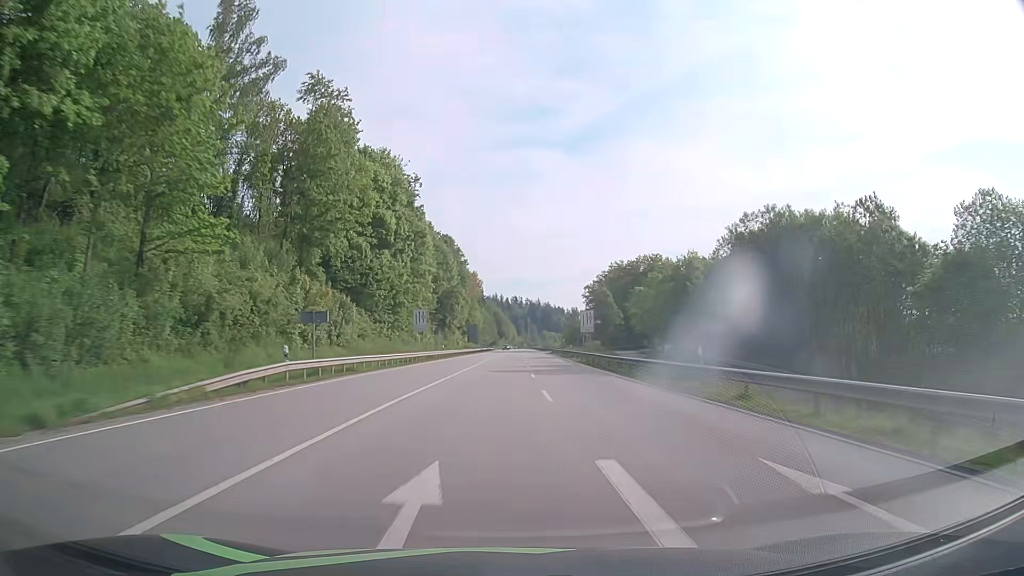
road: primary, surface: asphalt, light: Day
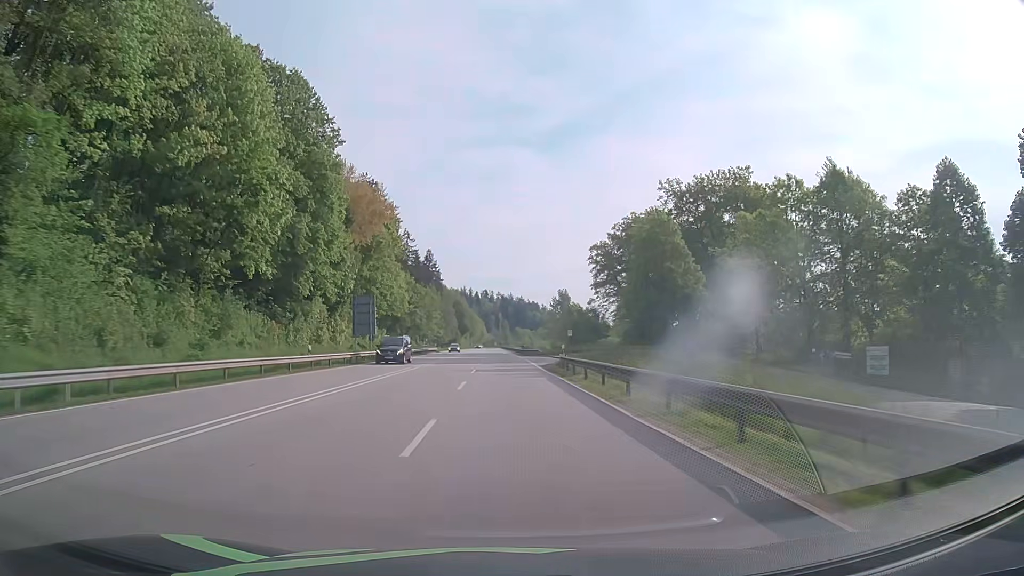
(+3.7, +79.4) m; +3°
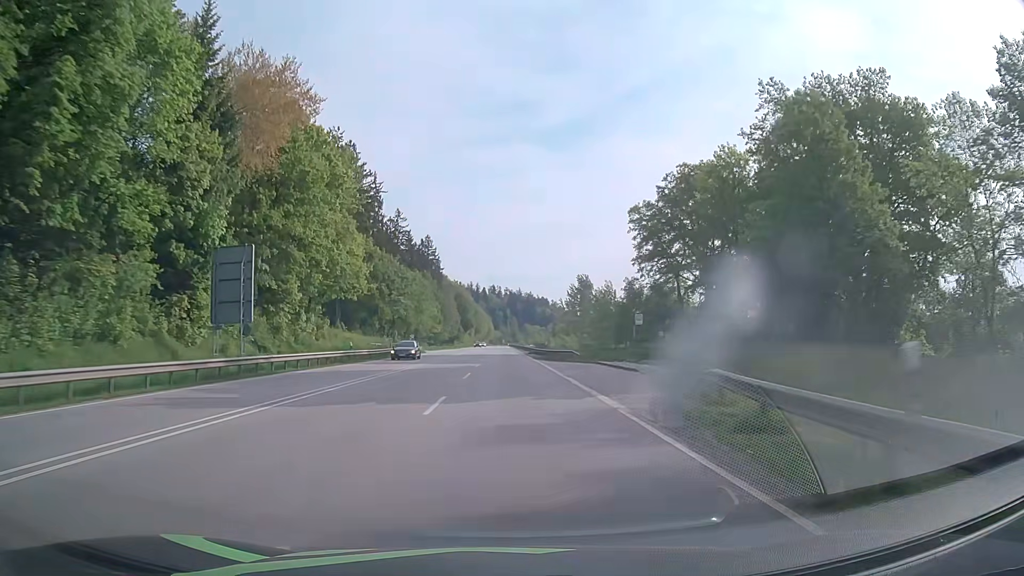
(-0.2, +31.8) m; -1°
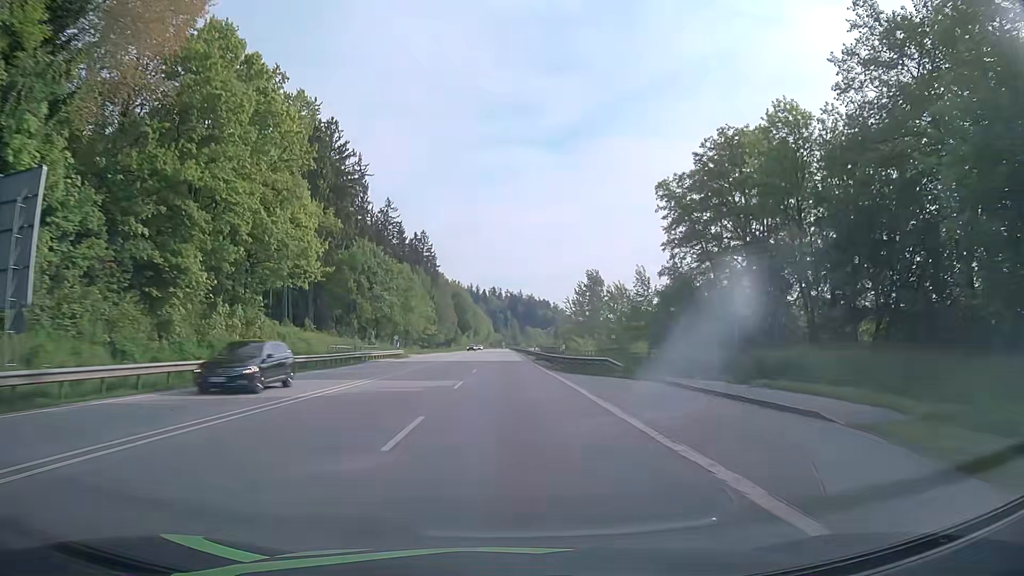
(0.0, +15.9) m; 0°
